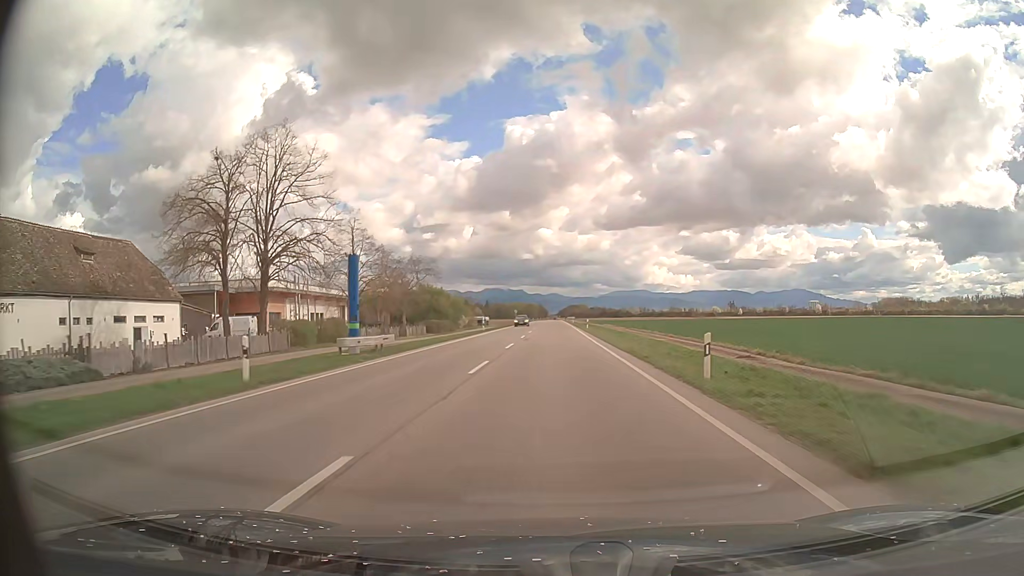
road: primary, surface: asphalt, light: Day
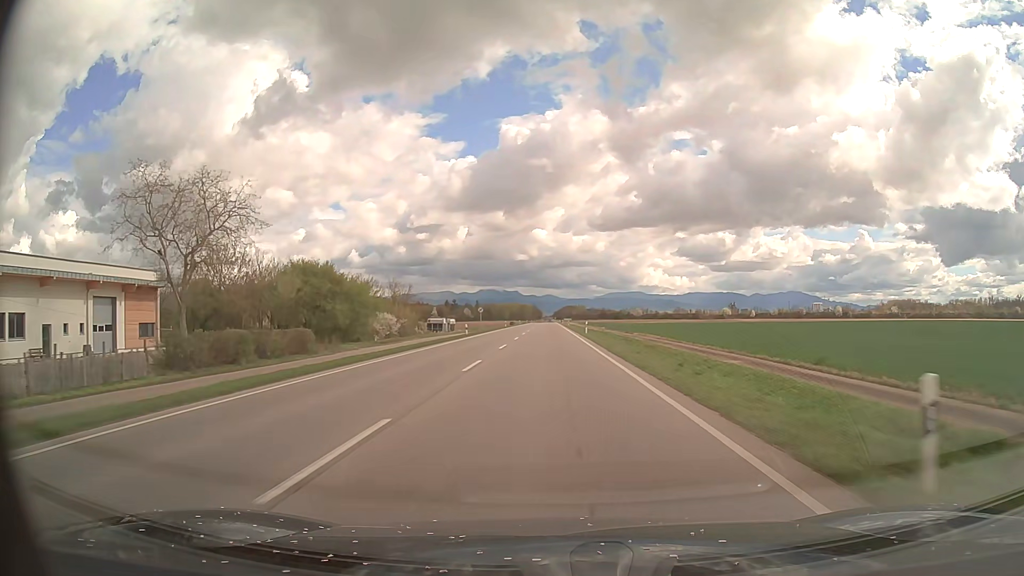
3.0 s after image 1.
(+0.2, +59.0) m; 0°
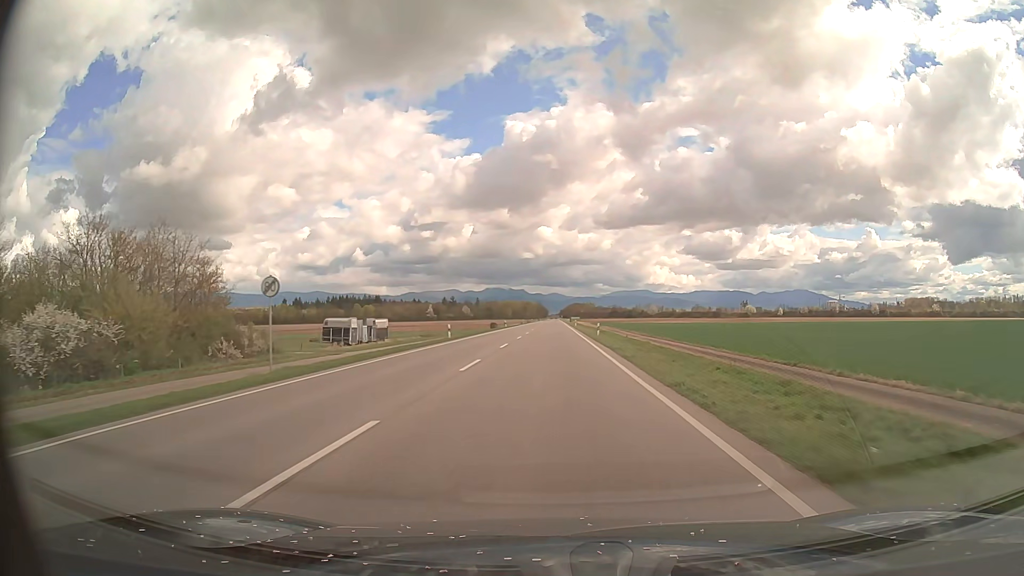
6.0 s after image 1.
(-0.1, +60.8) m; 0°
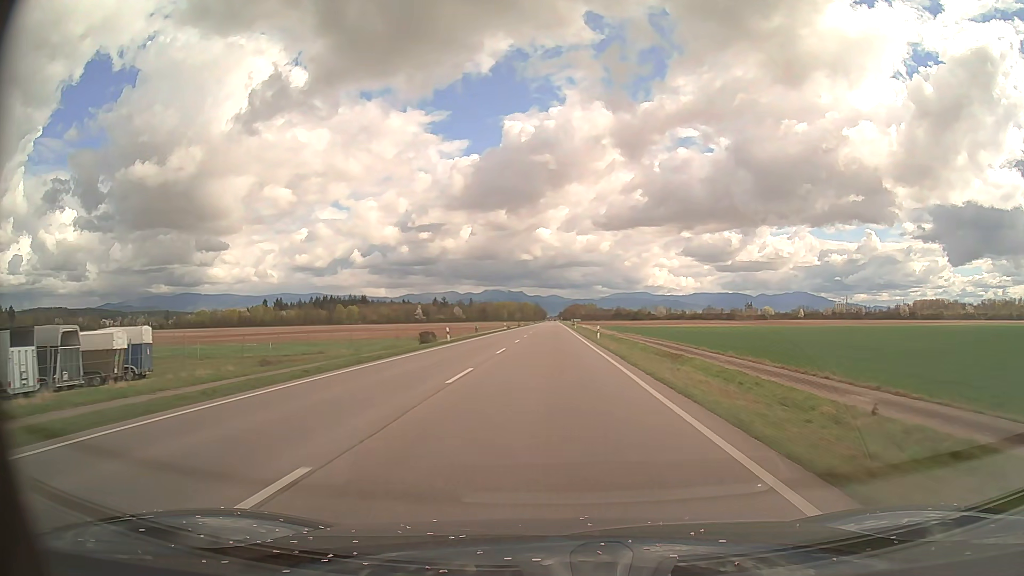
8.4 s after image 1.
(+0.1, +51.1) m; 0°
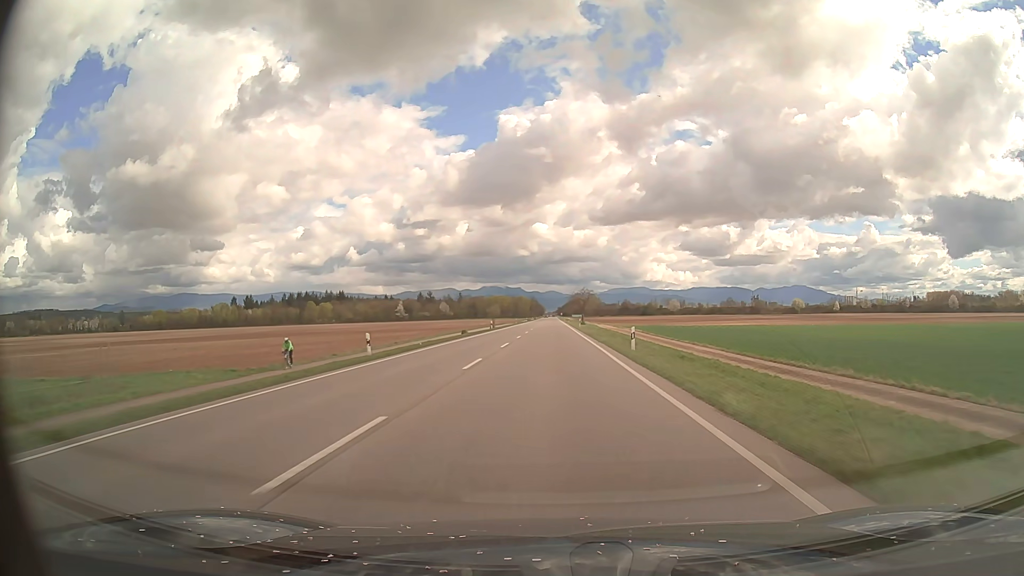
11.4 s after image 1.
(0.0, +69.5) m; 0°
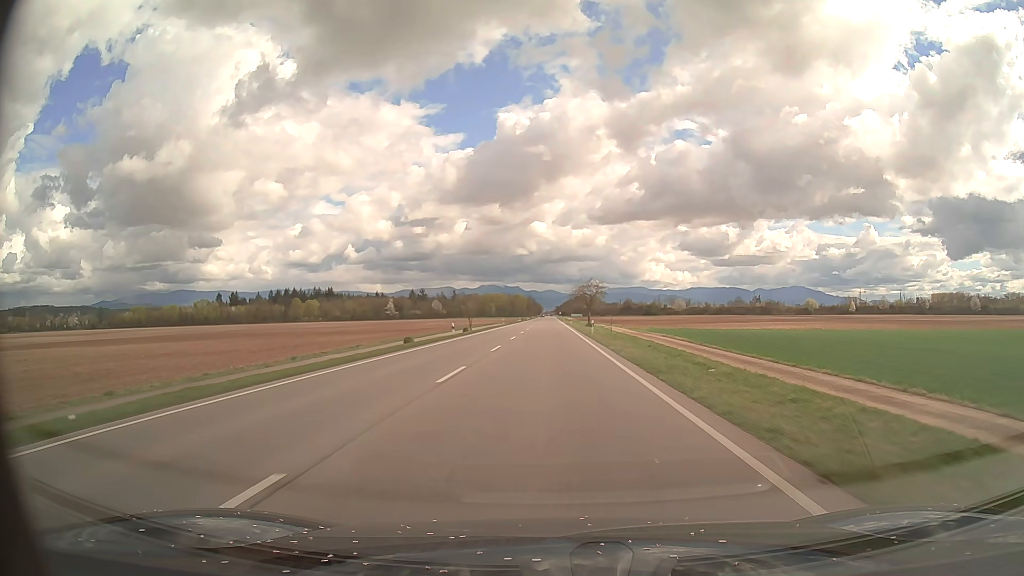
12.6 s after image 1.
(0.0, +27.6) m; 0°
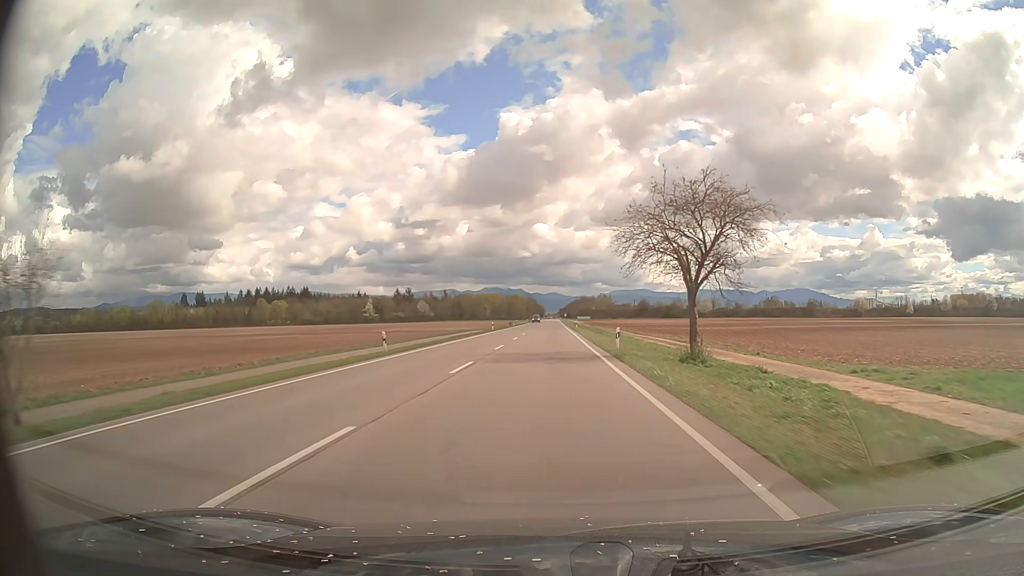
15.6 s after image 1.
(0.0, +69.8) m; 0°
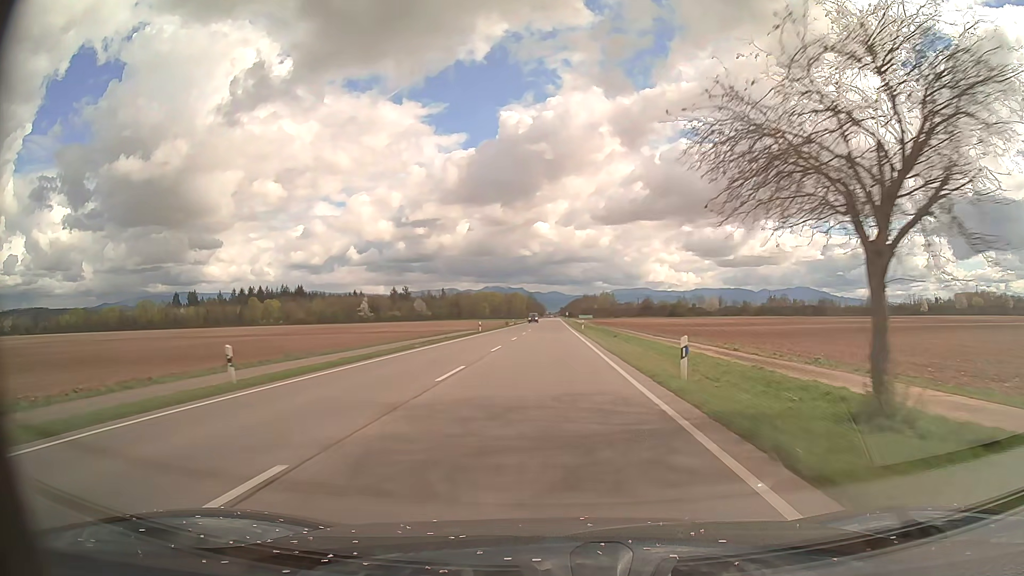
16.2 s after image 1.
(0.0, +14.4) m; 0°
(0, +10) (0, +20) (0, +30) (0, +40) (0, +50) (0, +60) (0, +70) (0, +80) (0, +90) (0, +100) m
